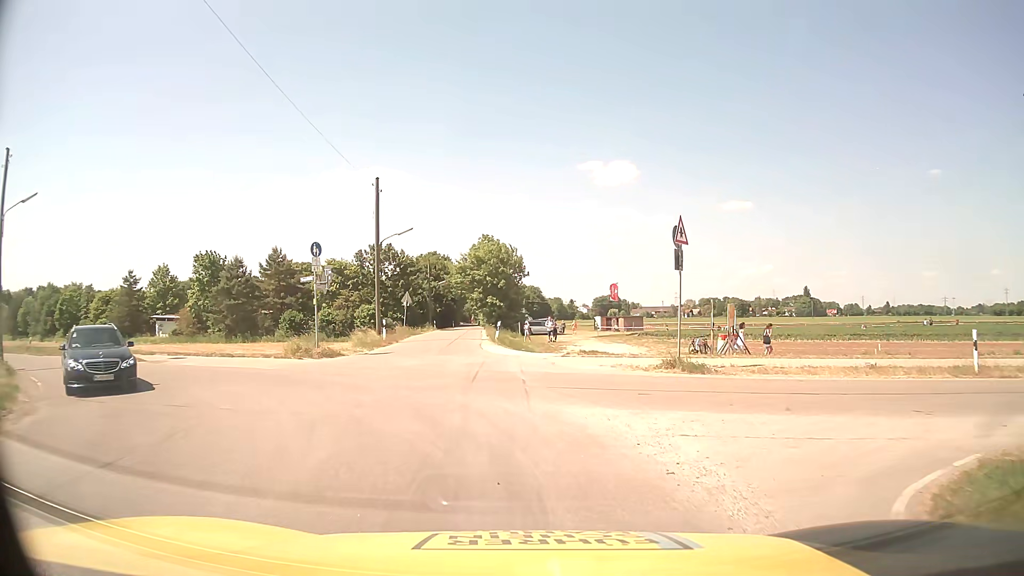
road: unclassified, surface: asphalt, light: Day
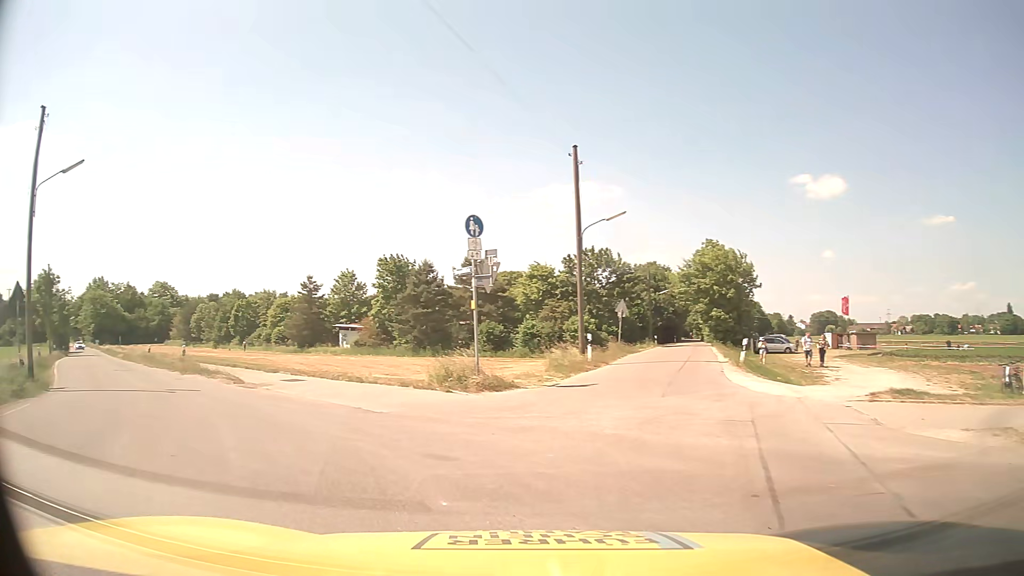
(-0.8, +9.1) m; -18°
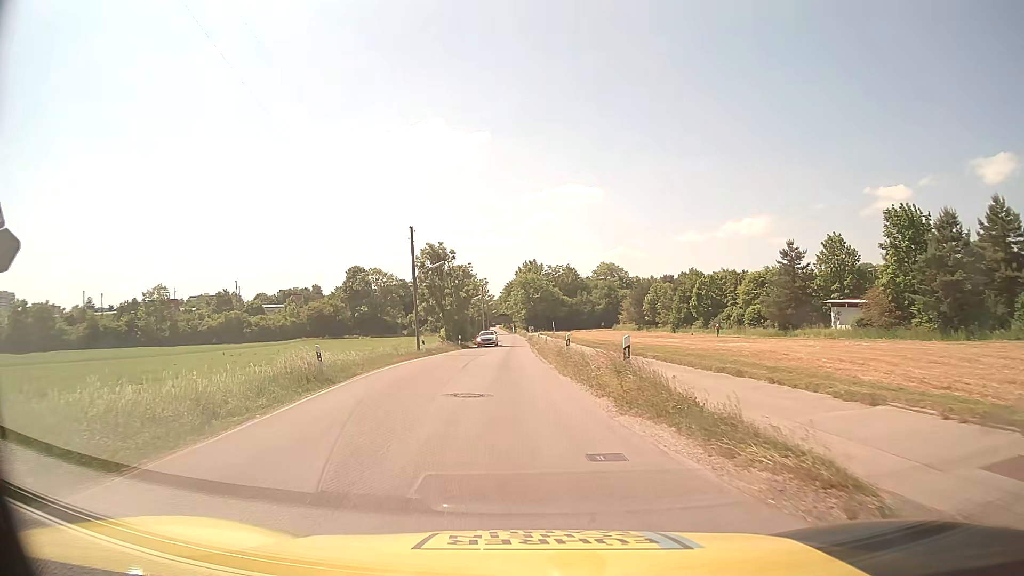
(-8.0, +16.6) m; -40°
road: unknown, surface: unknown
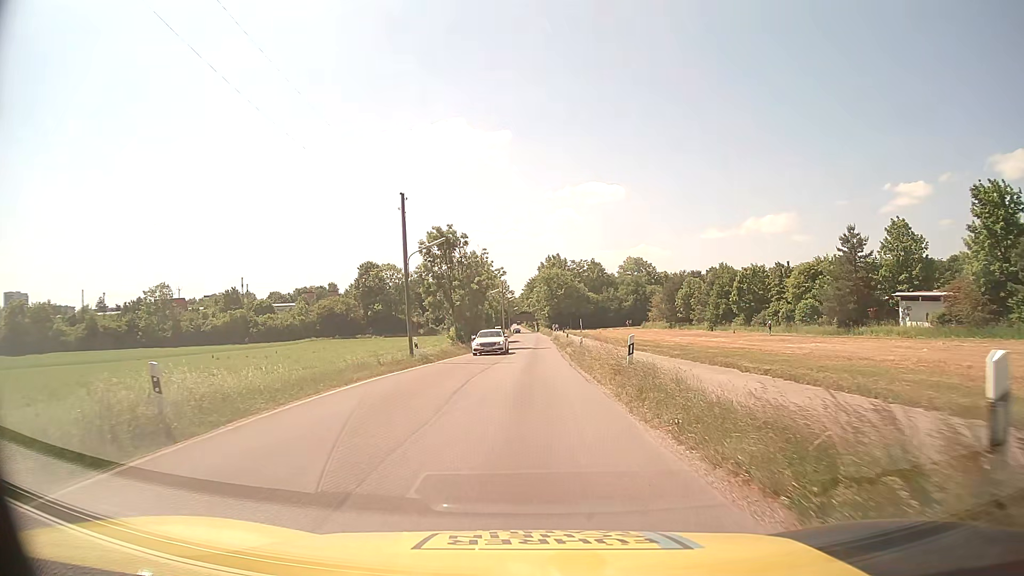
(-0.3, +10.5) m; -2°
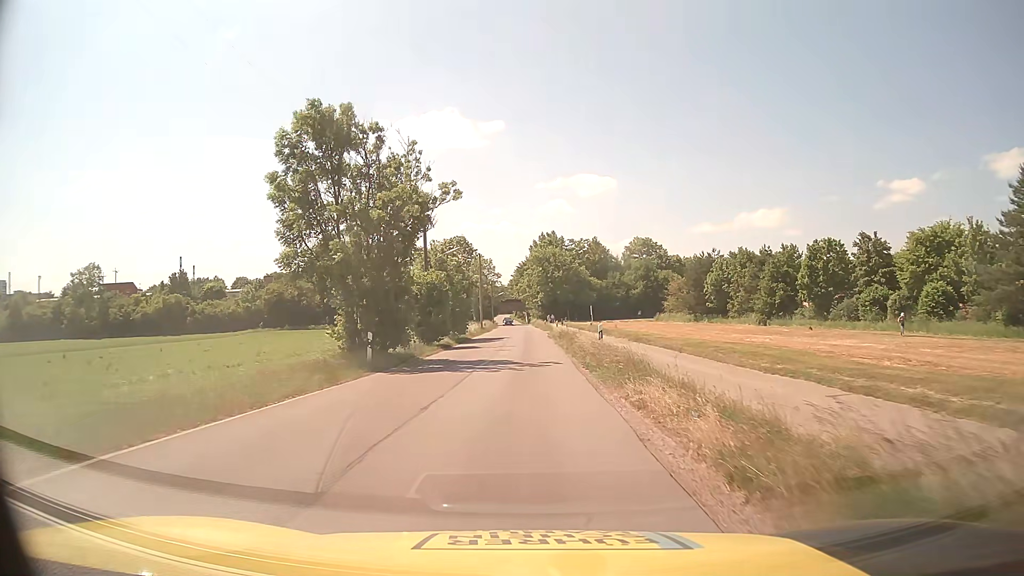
(+0.4, +29.5) m; +1°
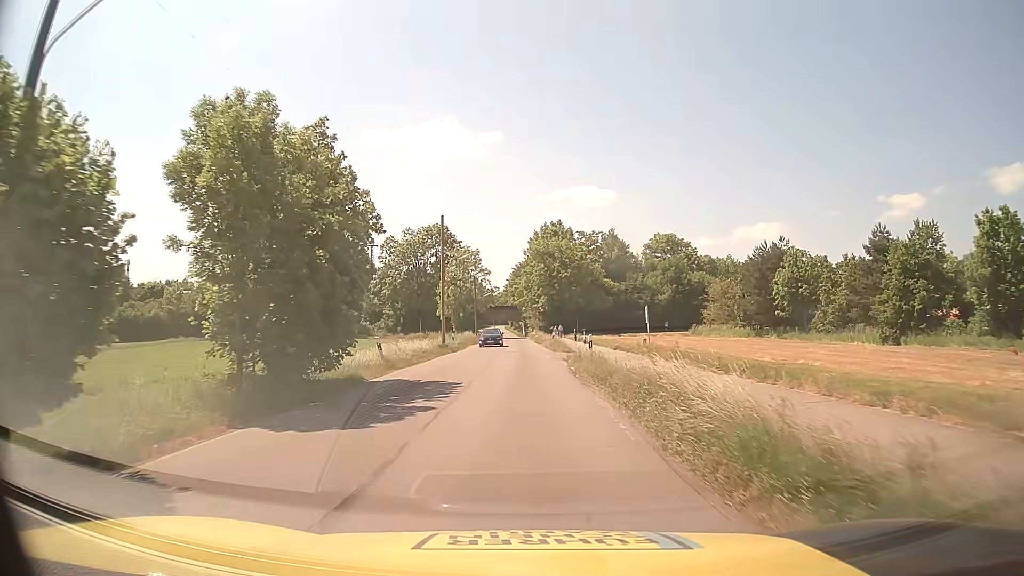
(0.0, +31.6) m; 0°
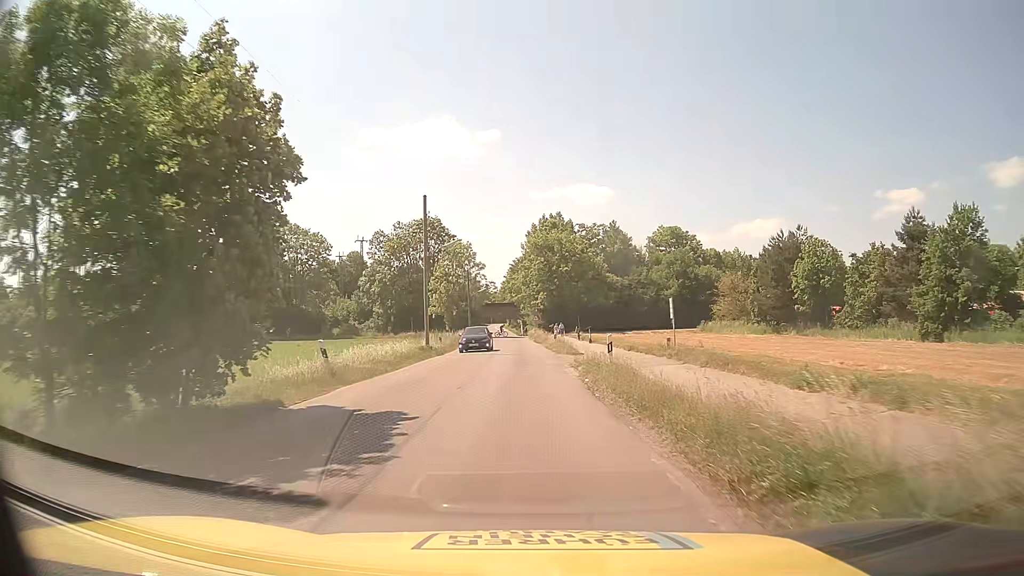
(+0.1, +6.3) m; +1°
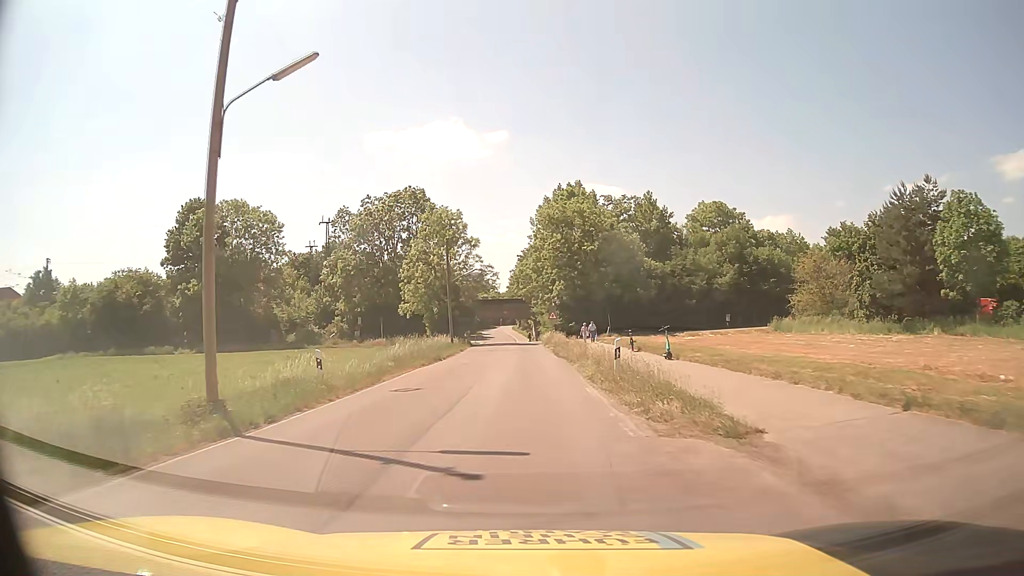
(-0.1, +26.0) m; -1°
